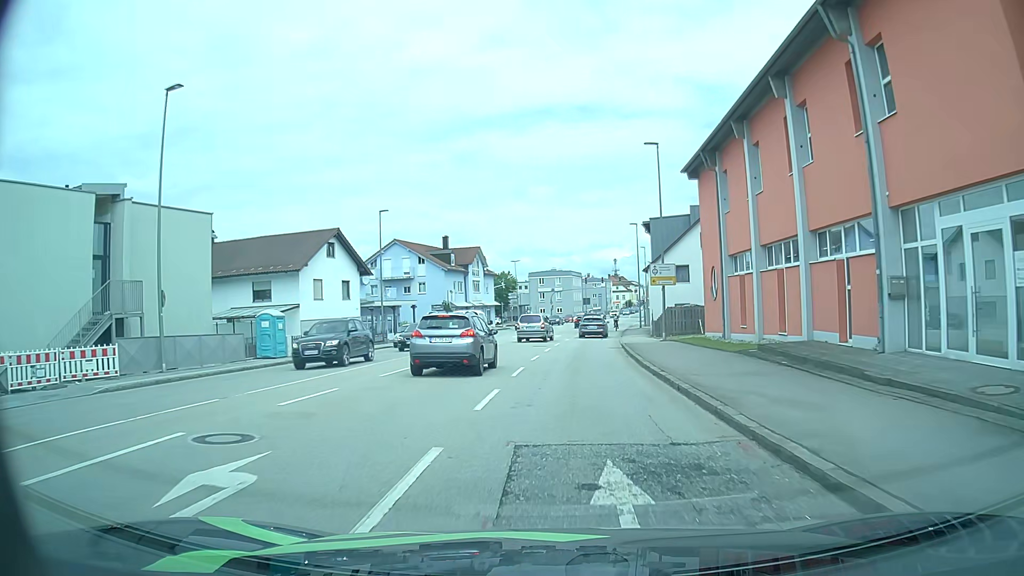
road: tertiary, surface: asphalt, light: Day
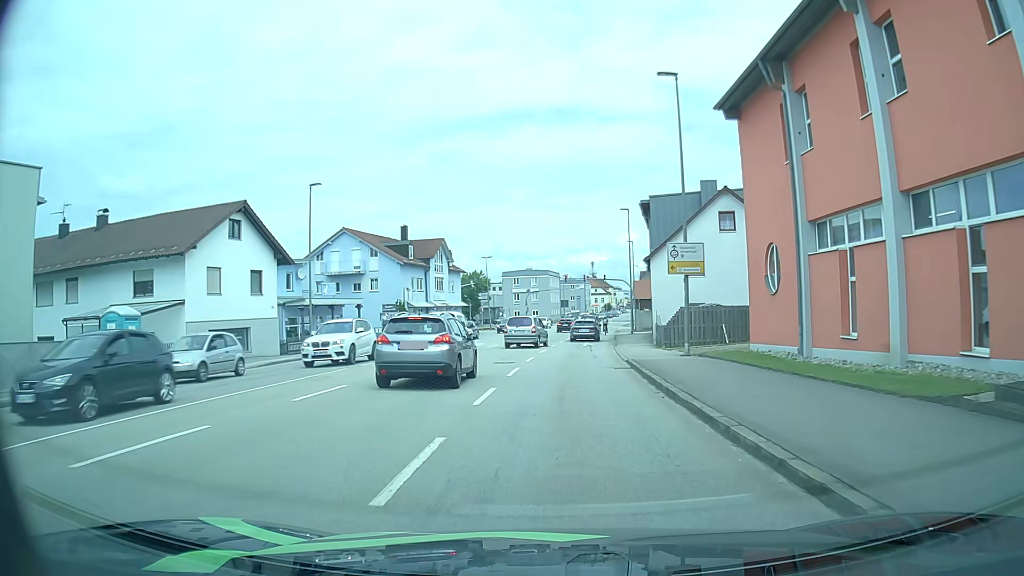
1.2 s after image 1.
(+0.2, +11.1) m; +2°
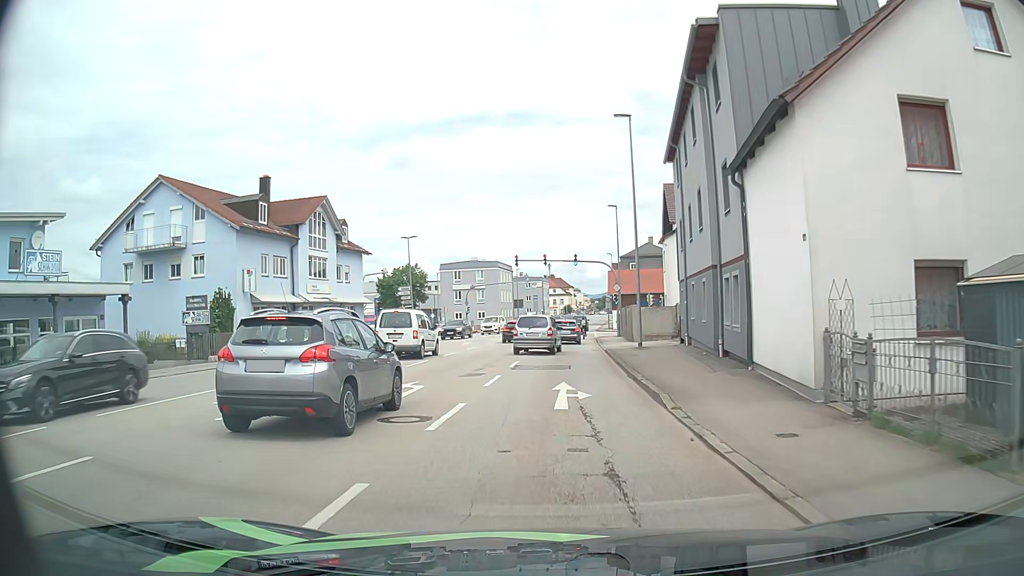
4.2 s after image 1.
(+0.9, +26.3) m; +4°
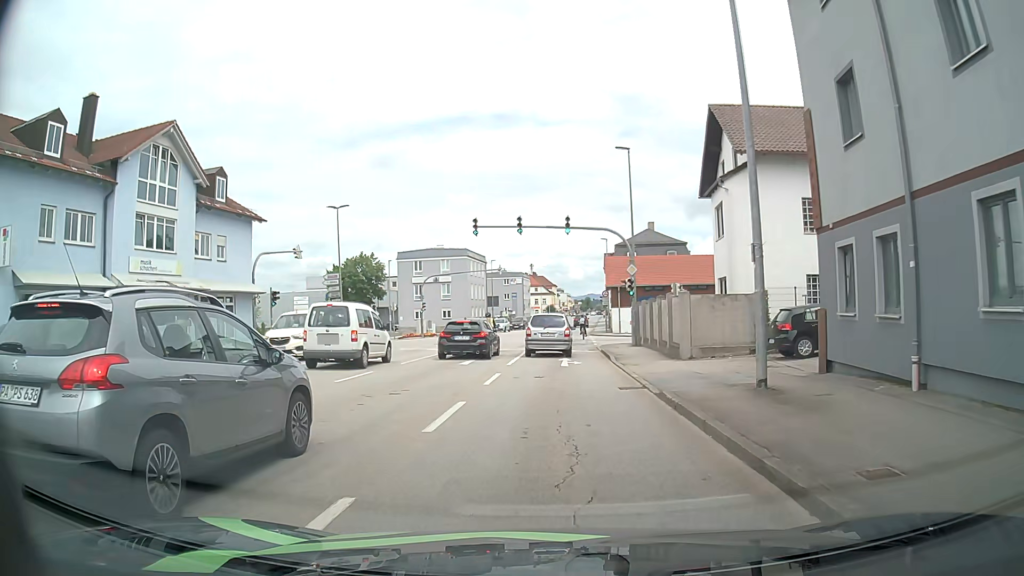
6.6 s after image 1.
(+0.2, +18.5) m; +2°
(0, +10) (+1, +20) (+1, +30) (+1, +40) (+1, +50) (+2, +60) (+2, +70) (+3, +80) (+3, +90) (+4, +100) m
